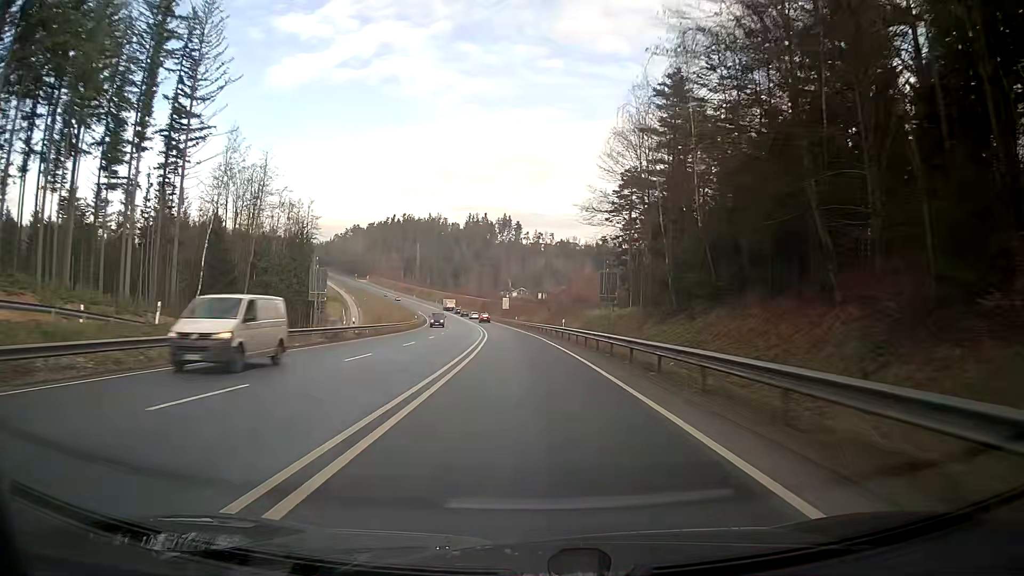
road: primary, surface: asphalt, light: Day
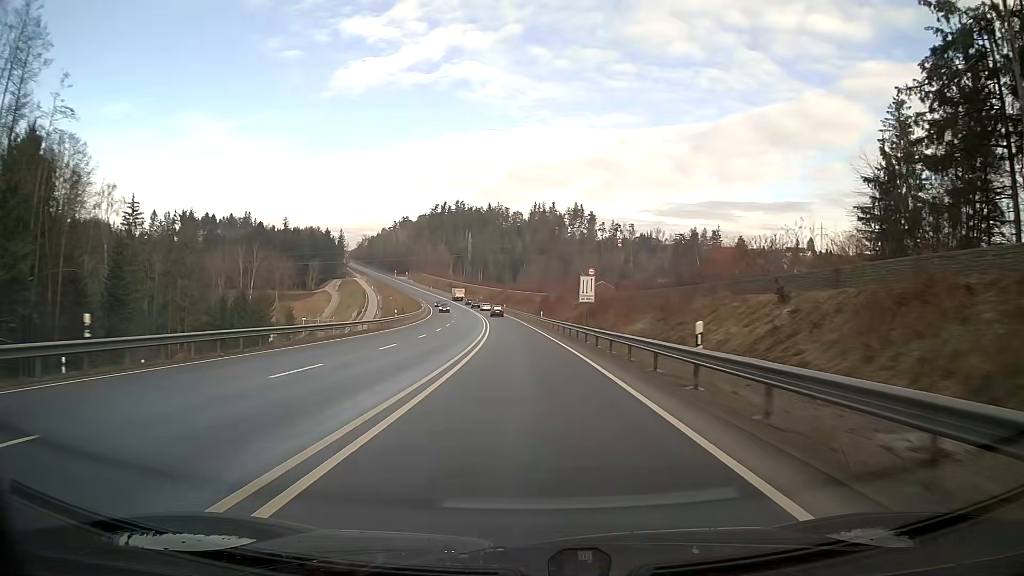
(-4.5, +79.6) m; -6°
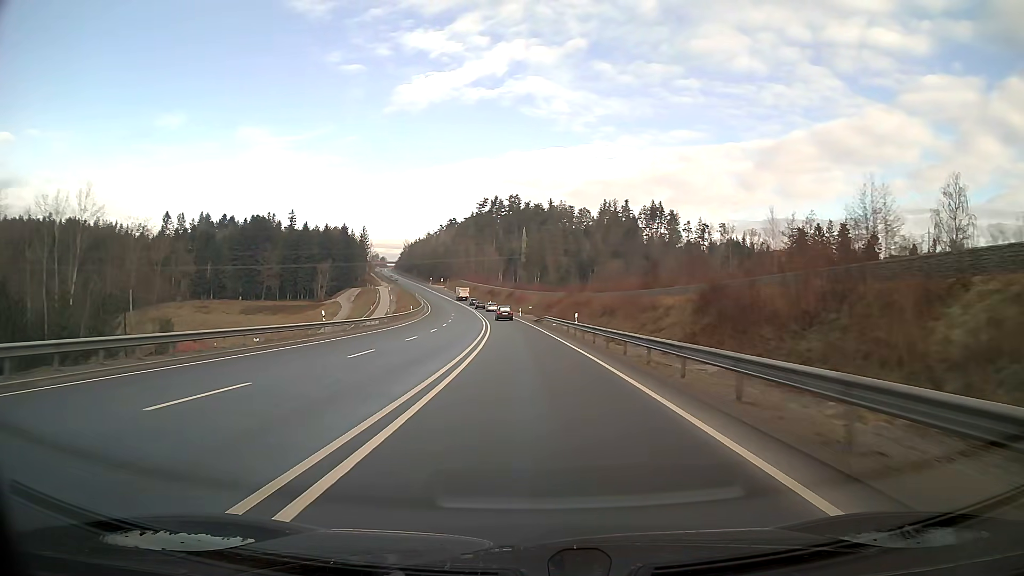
(-3.6, +78.0) m; -5°
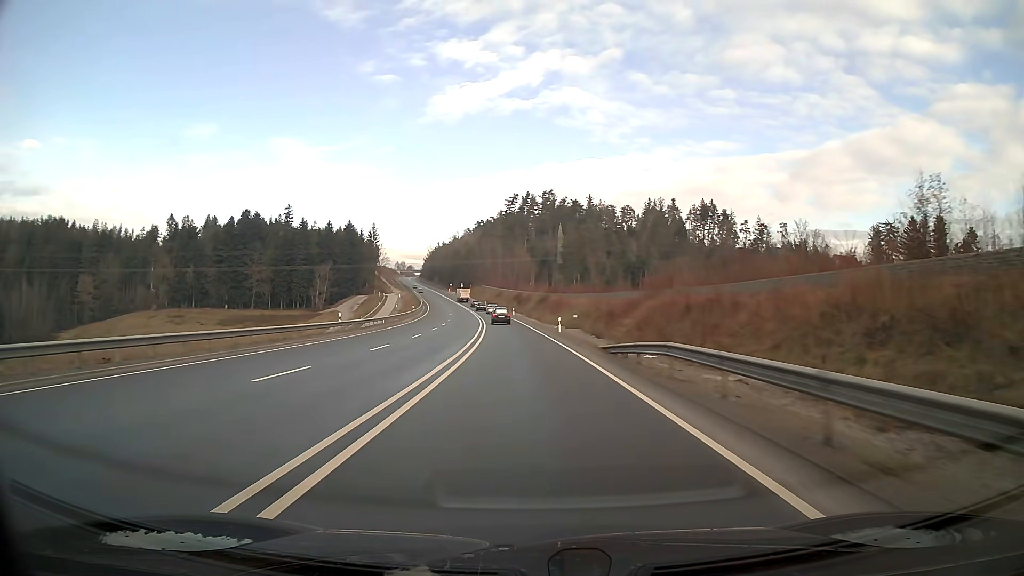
(-1.1, +43.6) m; -3°
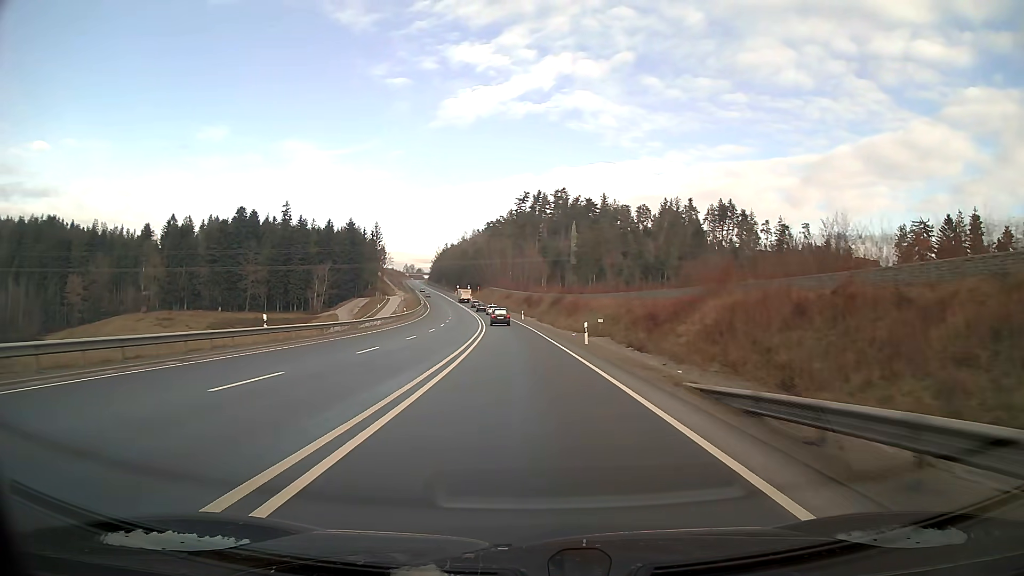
(-0.1, +13.9) m; -1°
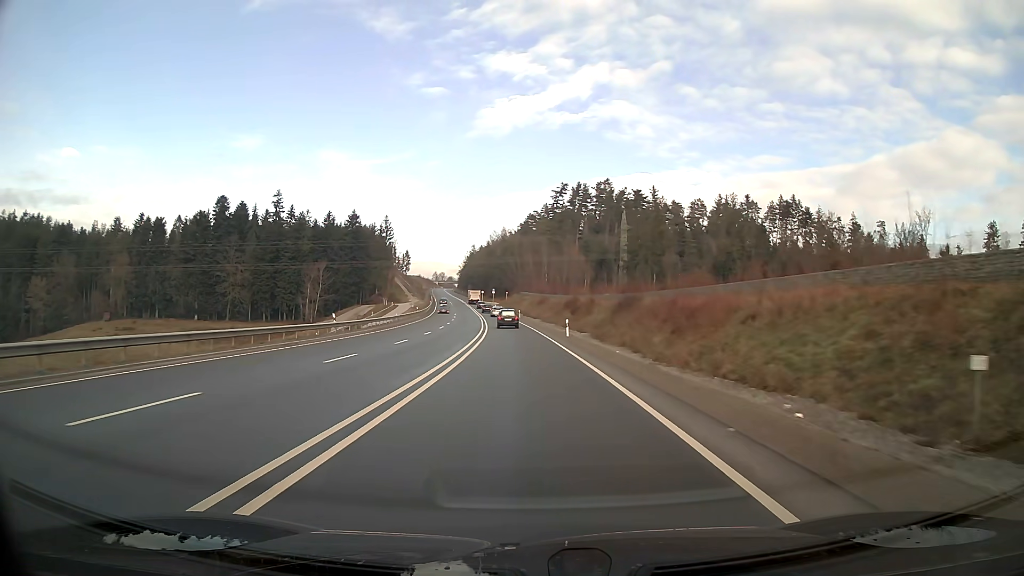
(-1.1, +40.5) m; -3°
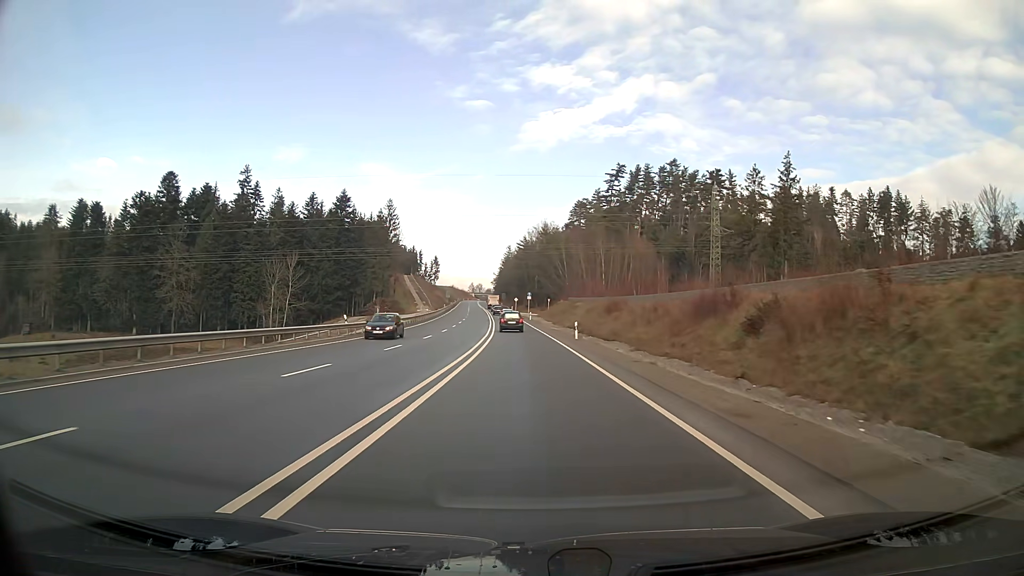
(-1.7, +52.3) m; -4°
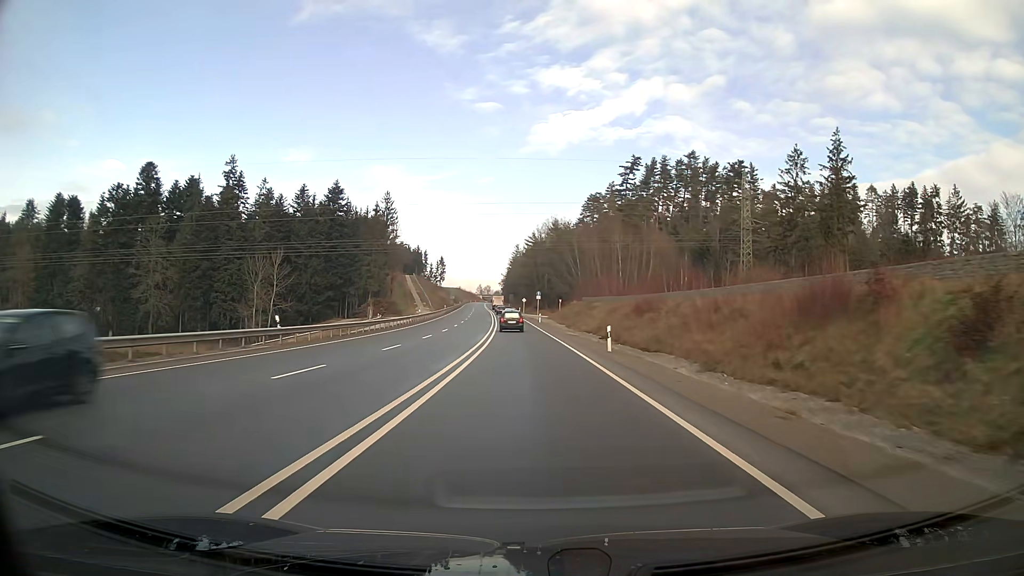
(-0.1, +12.8) m; -1°
